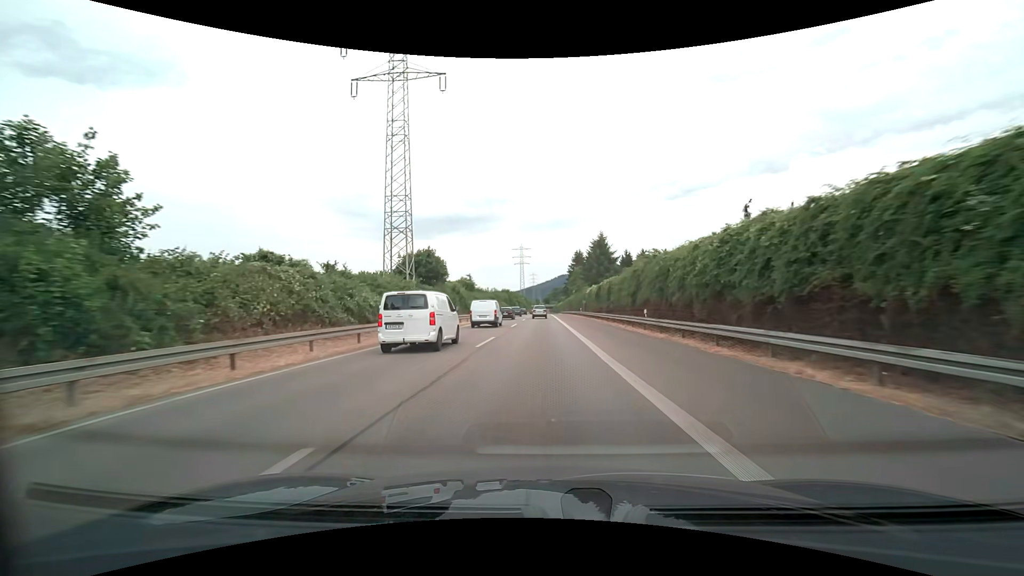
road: trunk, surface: asphalt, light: Day
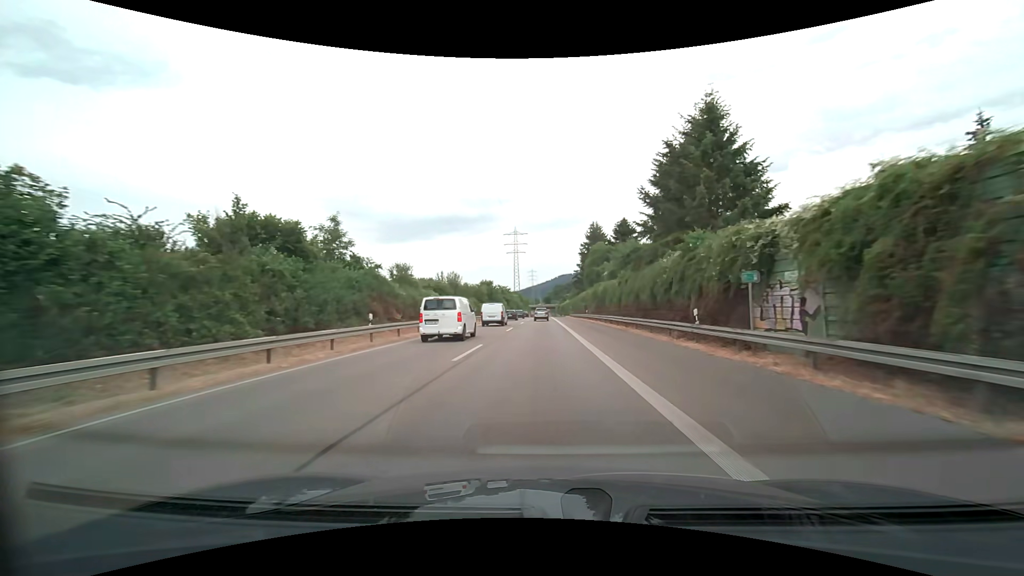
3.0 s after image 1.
(0.0, +58.5) m; 0°
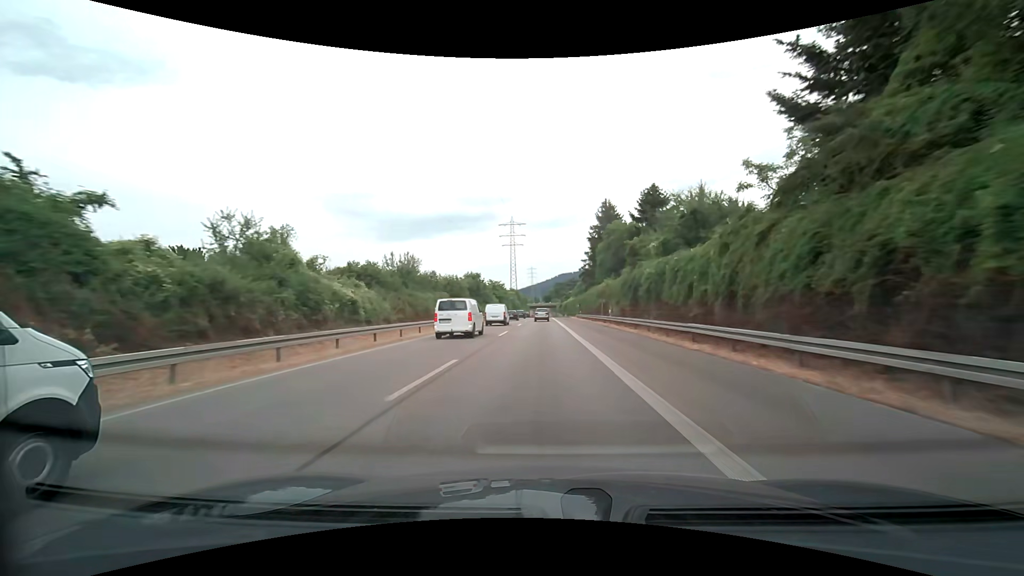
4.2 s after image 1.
(+0.1, +23.6) m; 0°
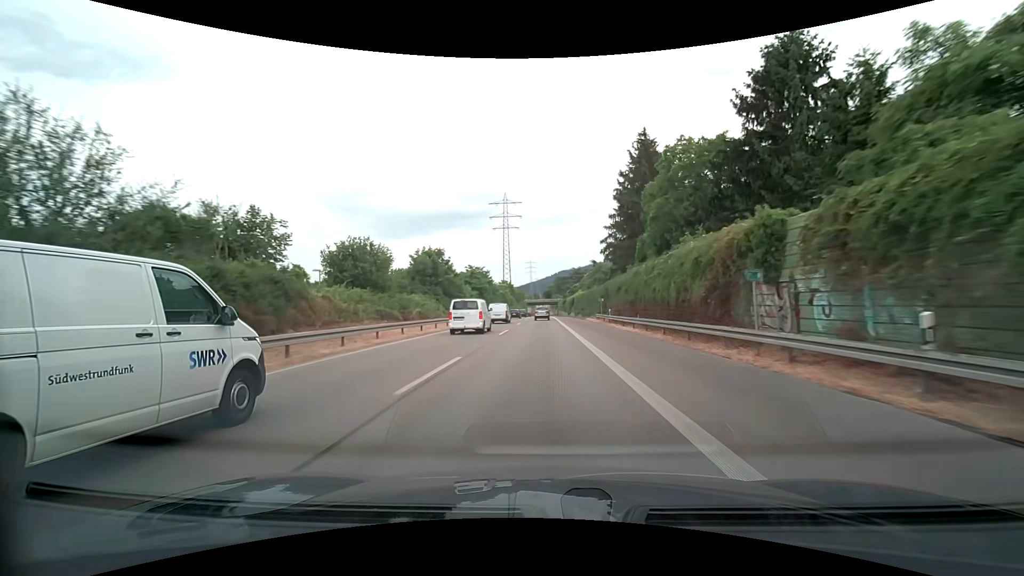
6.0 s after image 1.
(0.0, +35.7) m; 0°
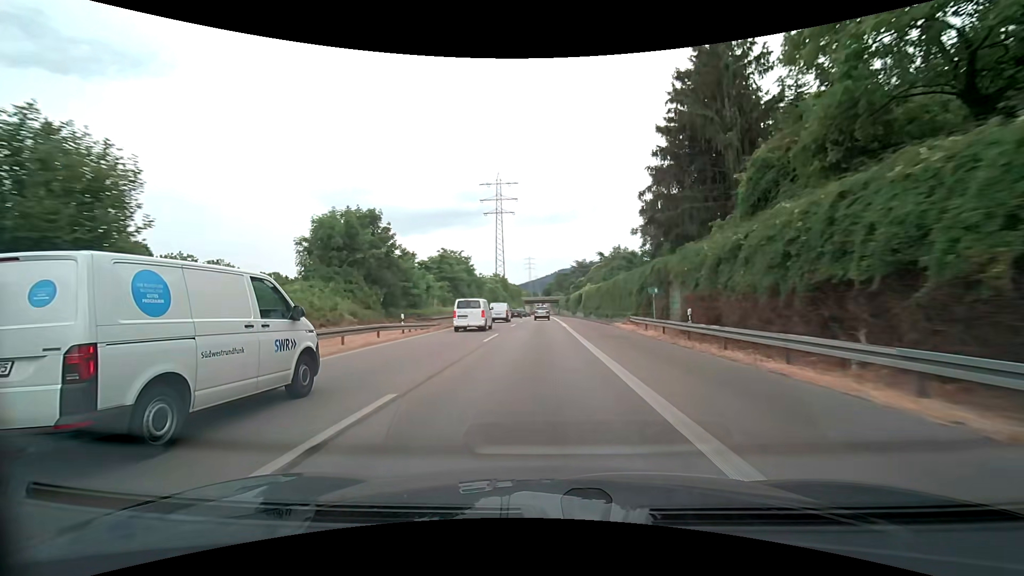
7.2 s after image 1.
(-0.1, +24.0) m; 0°
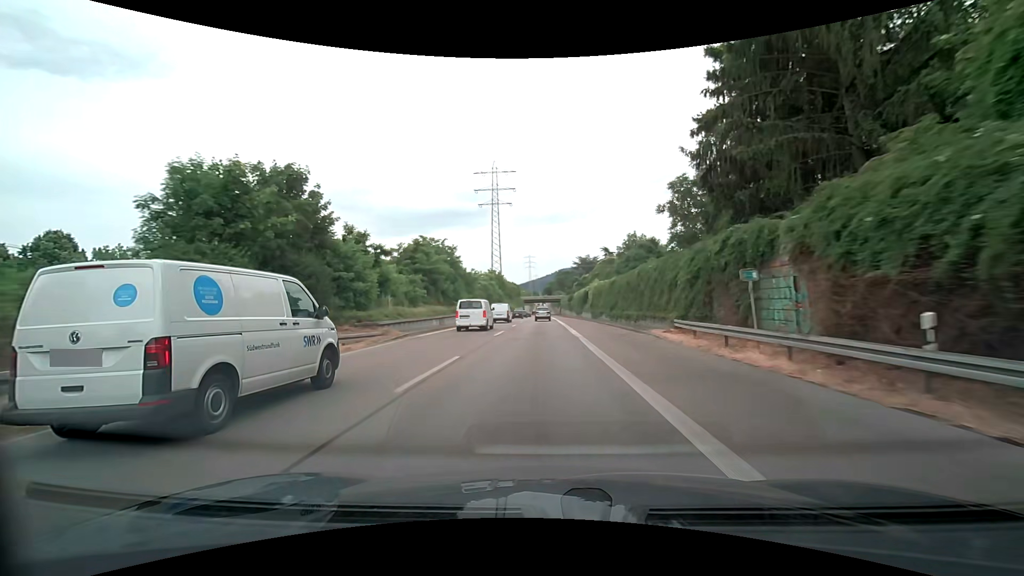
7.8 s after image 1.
(0.0, +12.0) m; 0°
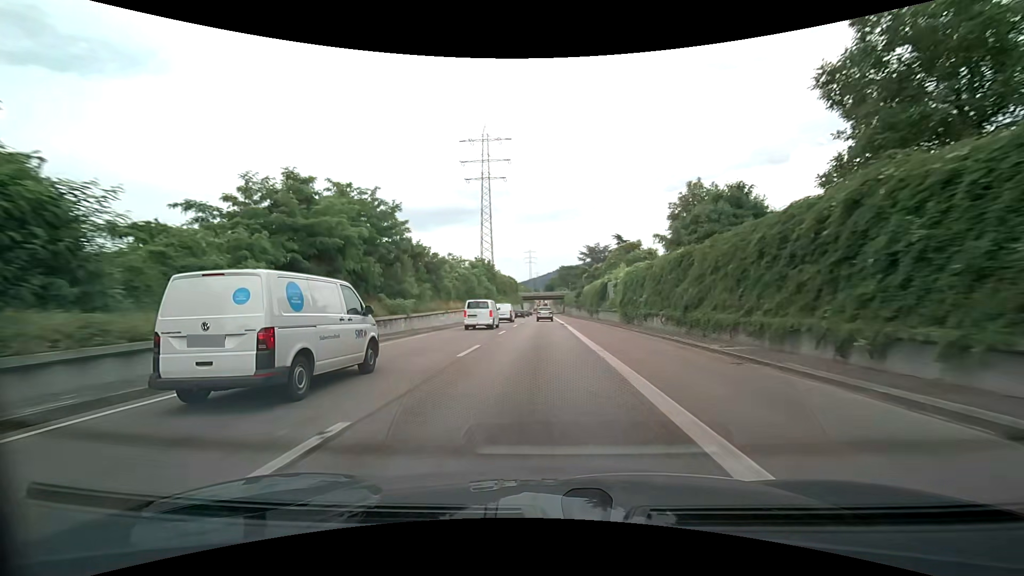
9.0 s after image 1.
(+0.2, +24.0) m; +1°
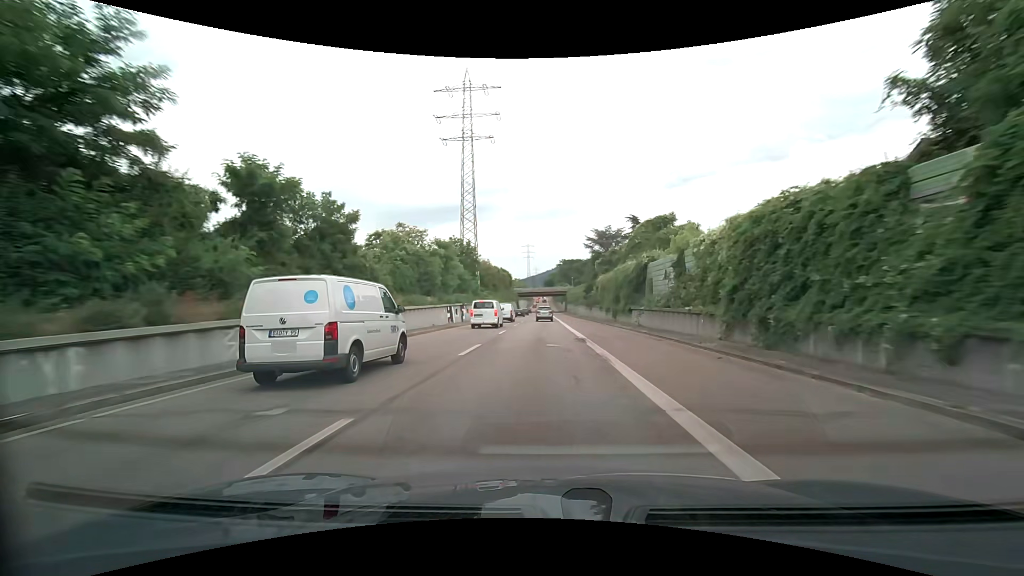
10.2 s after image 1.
(-0.1, +23.8) m; 0°
(0, +10) (0, +20) (0, +30) (0, +40) (0, +50) (0, +60) (0, +70) (0, +80) (0, +90) (0, +100) m
